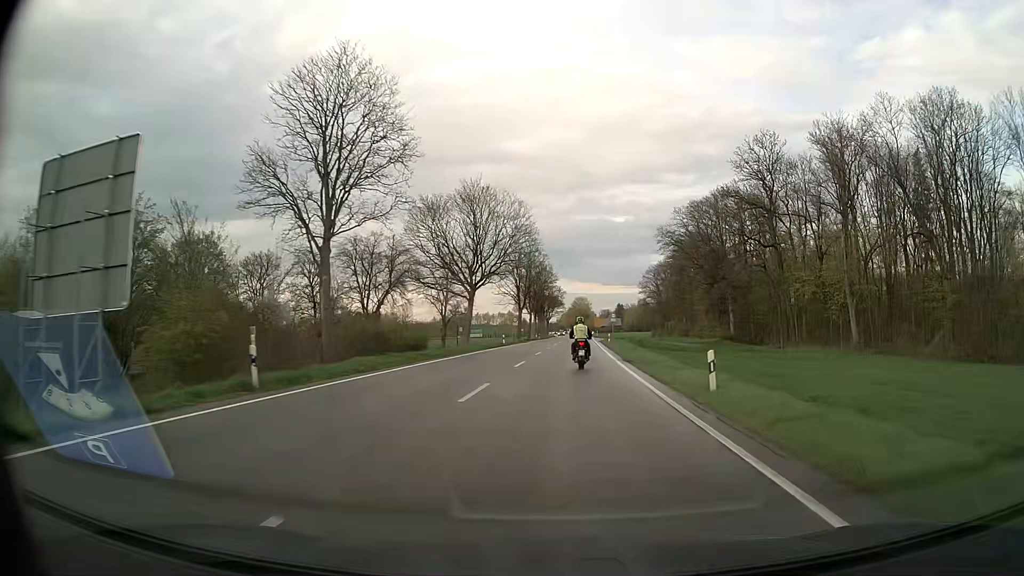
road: secondary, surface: asphalt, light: Day
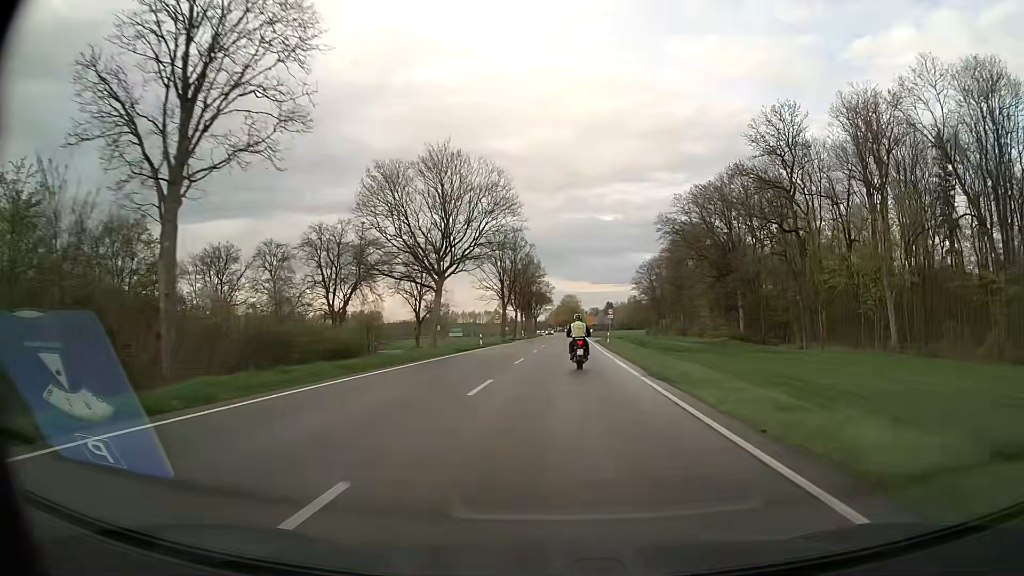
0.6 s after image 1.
(+0.1, +11.0) m; +1°
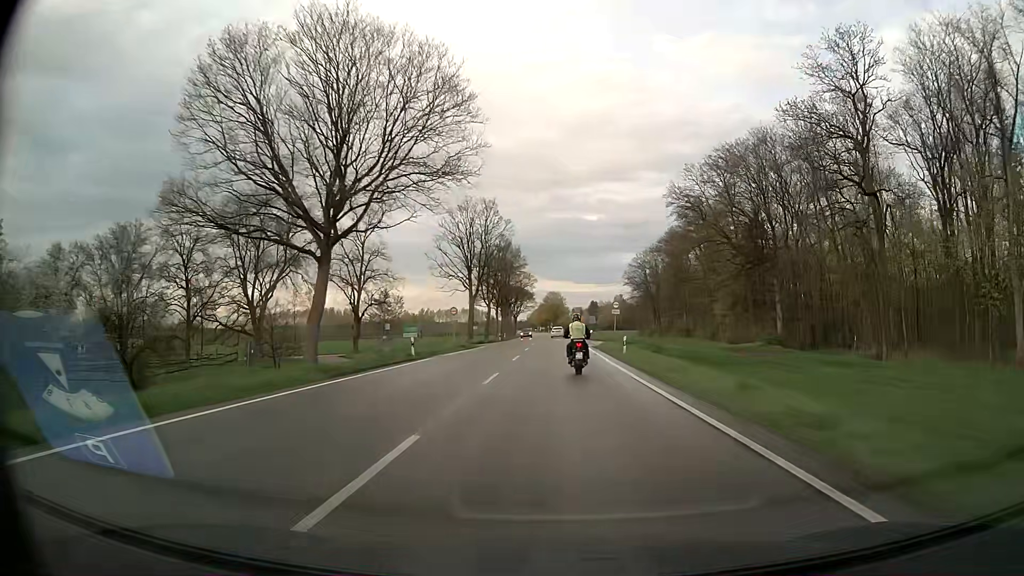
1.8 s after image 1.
(+0.3, +21.0) m; +1°
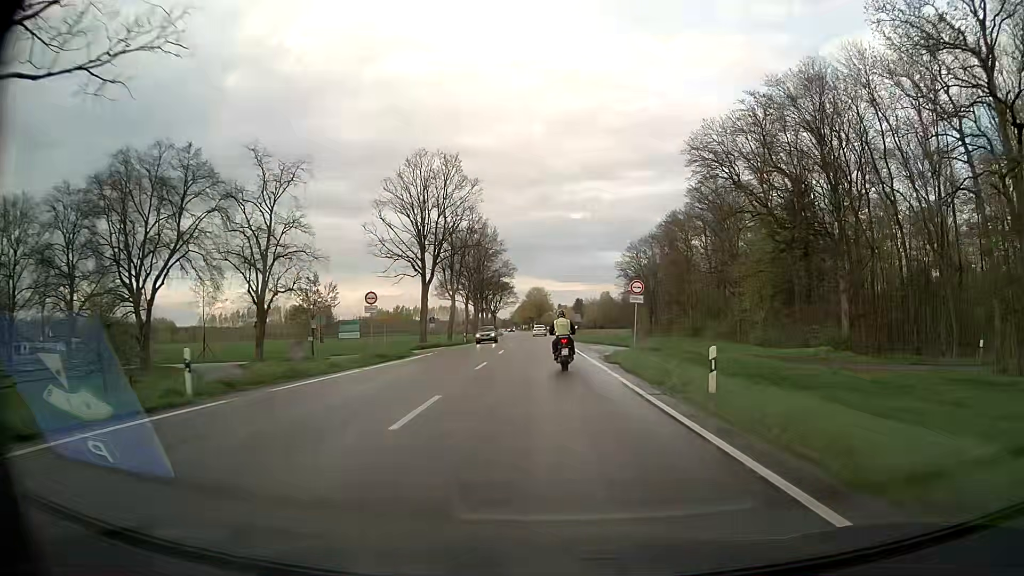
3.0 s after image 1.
(+0.3, +19.4) m; +2°
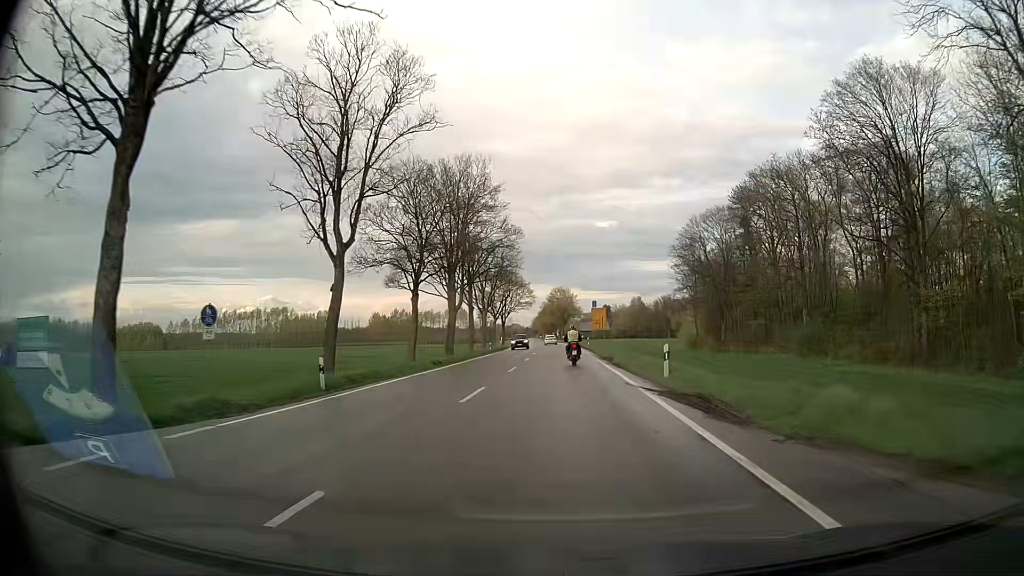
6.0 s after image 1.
(-0.6, +43.2) m; -2°
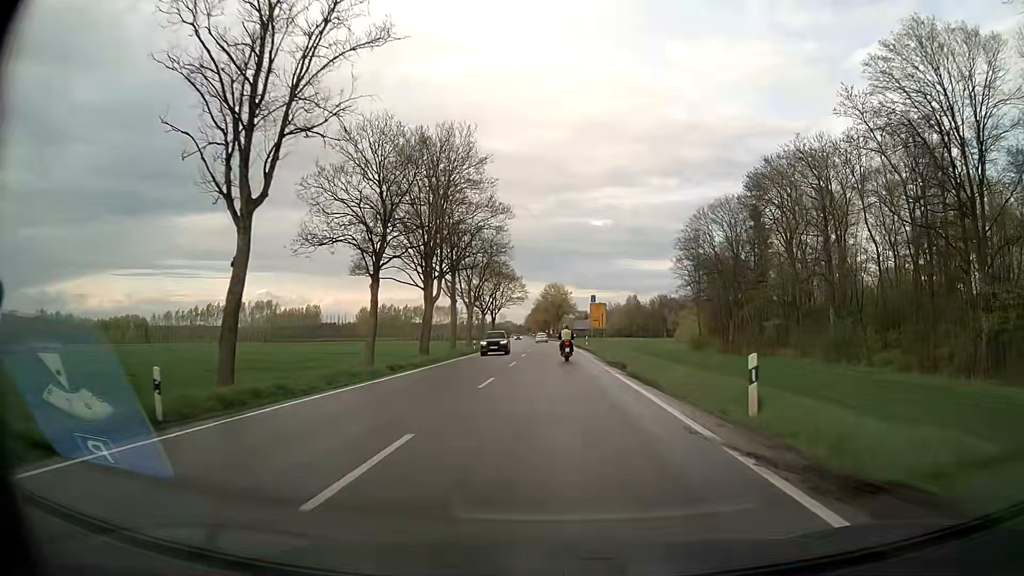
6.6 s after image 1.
(0.0, +8.7) m; 0°
